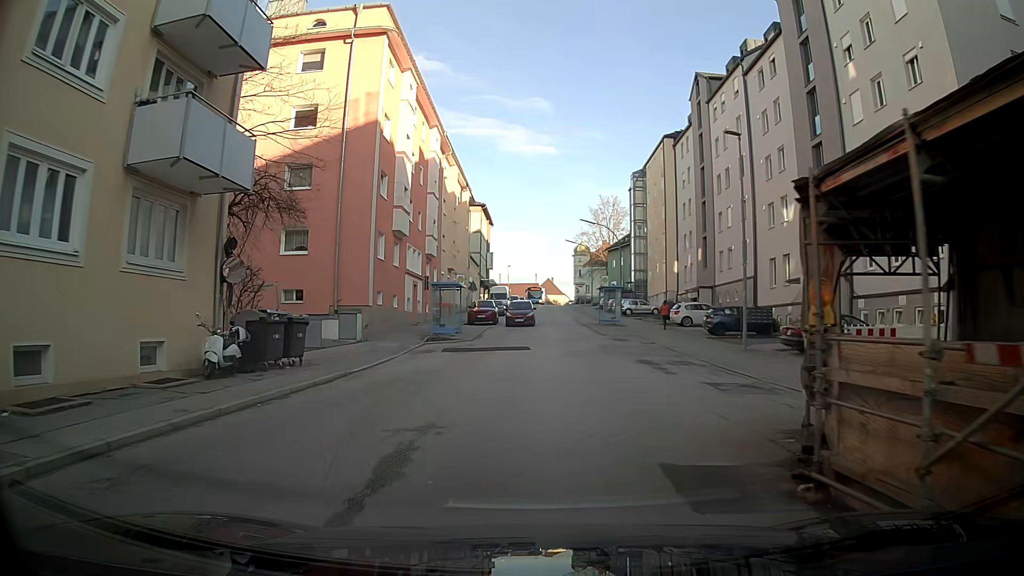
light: Day
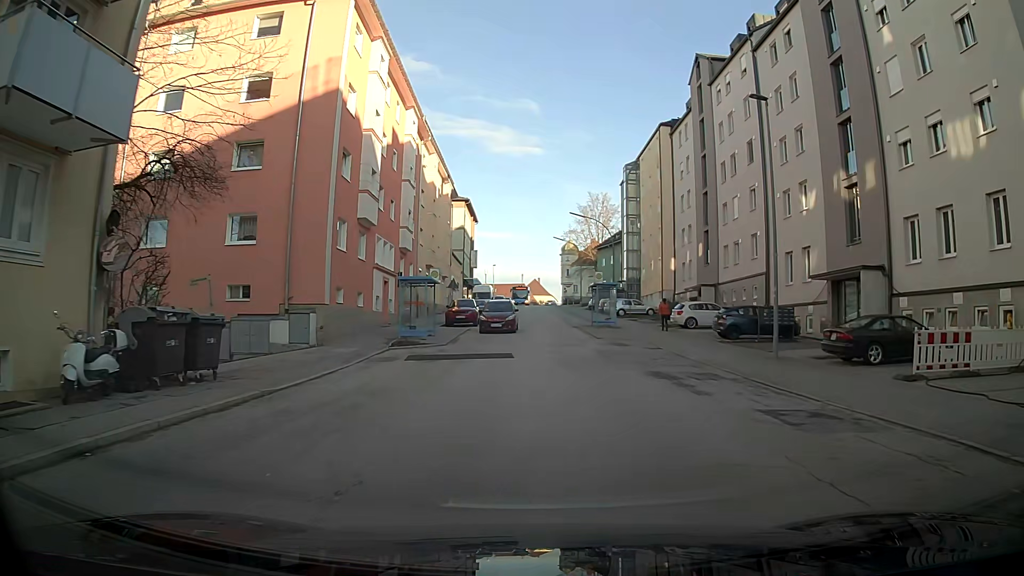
(0.0, +4.5) m; +2°
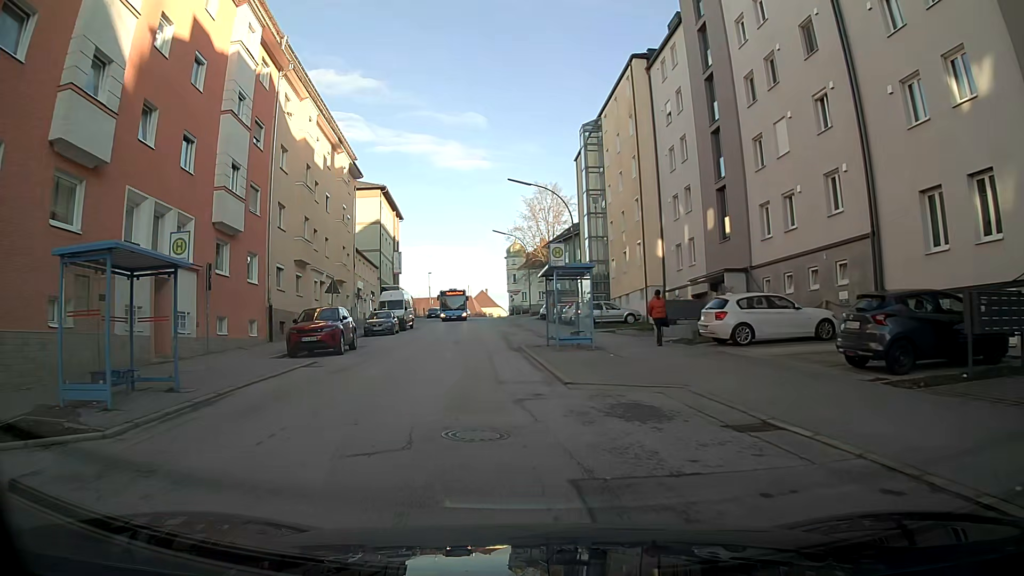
(+0.9, +17.8) m; +1°
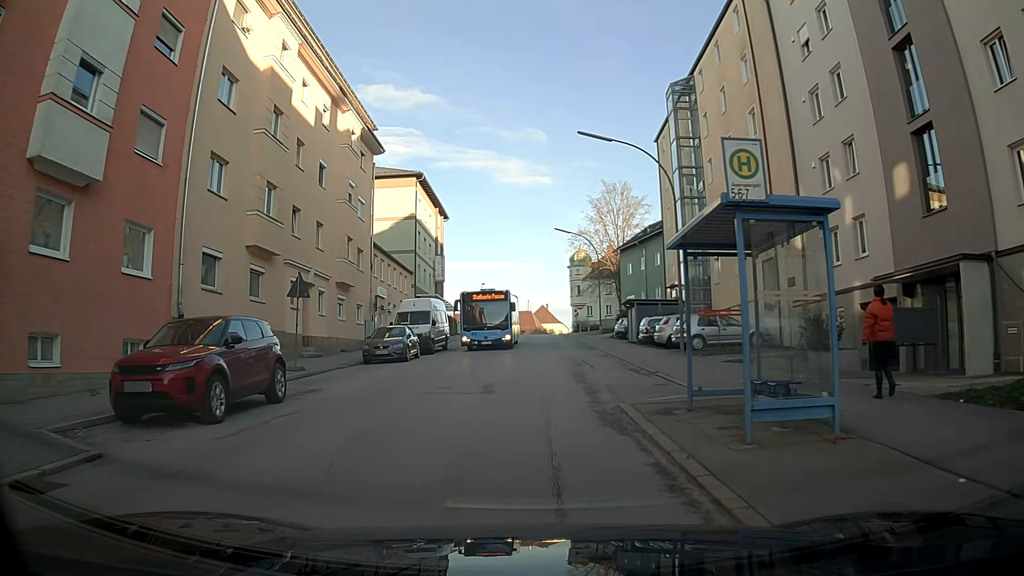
(-0.4, +13.0) m; -3°
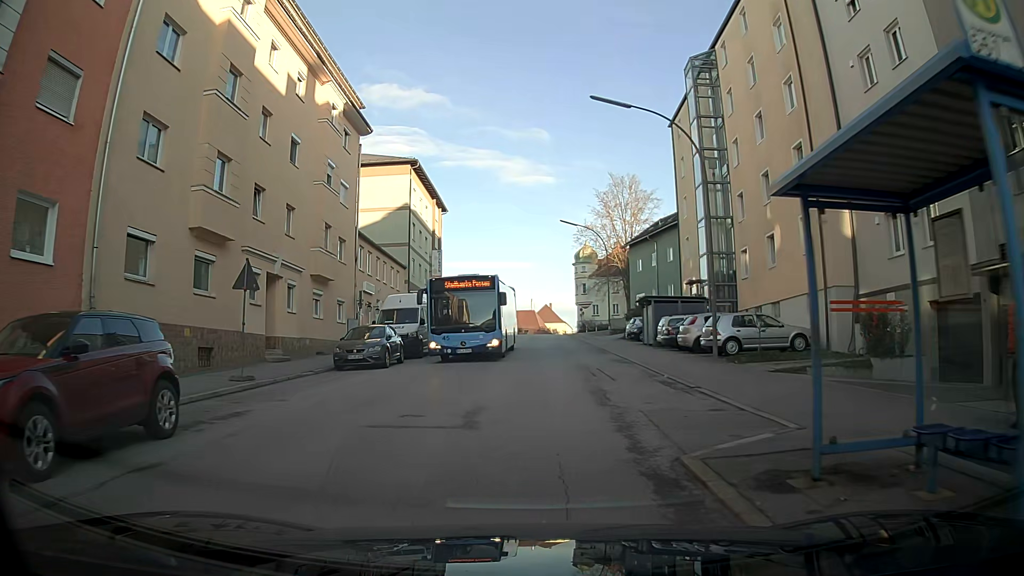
(0.0, +4.3) m; 0°
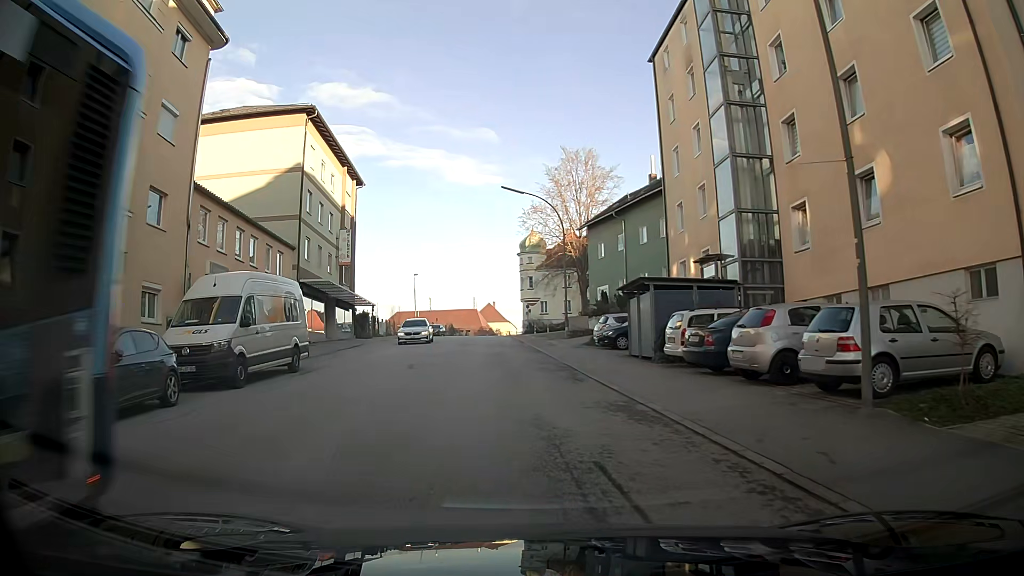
(+0.4, +13.2) m; +2°
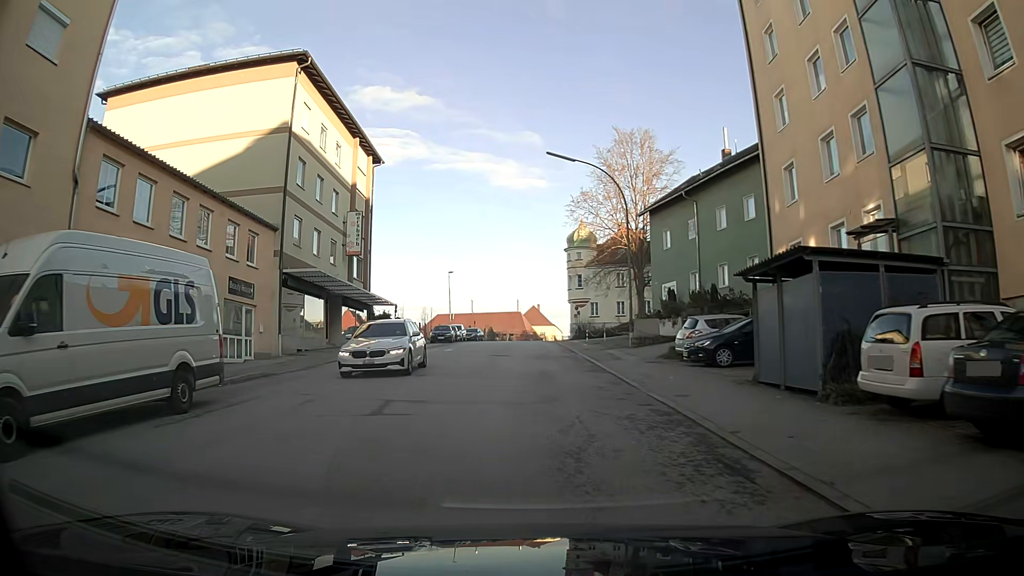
(-0.1, +9.1) m; -2°
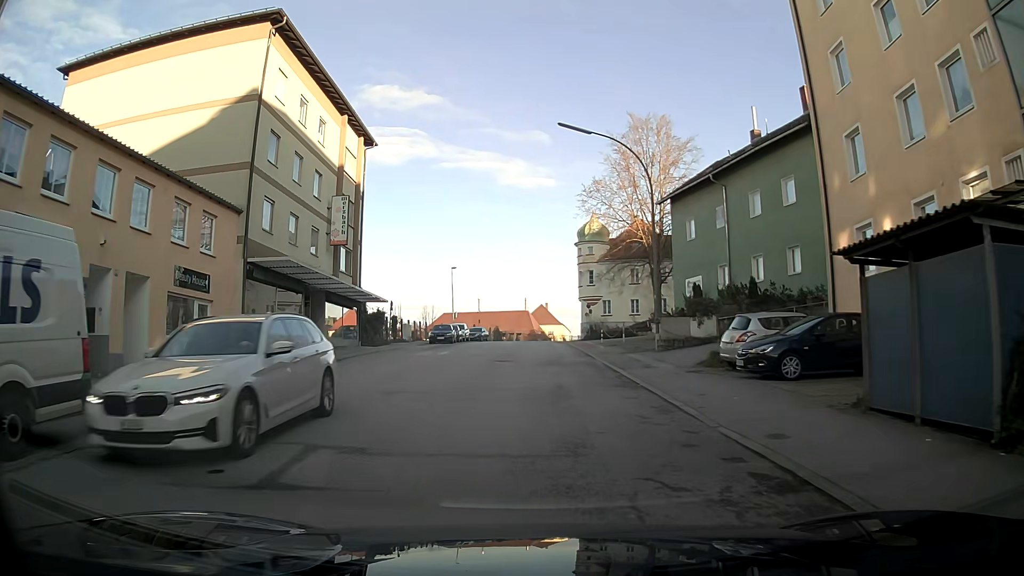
(0.0, +4.6) m; -1°
(0, +10) (0, +20) (0, +30) (0, +40) (0, +50) (+1, +60) (+2, +70) (+5, +79) (+8, +89) (+12, +98) m
